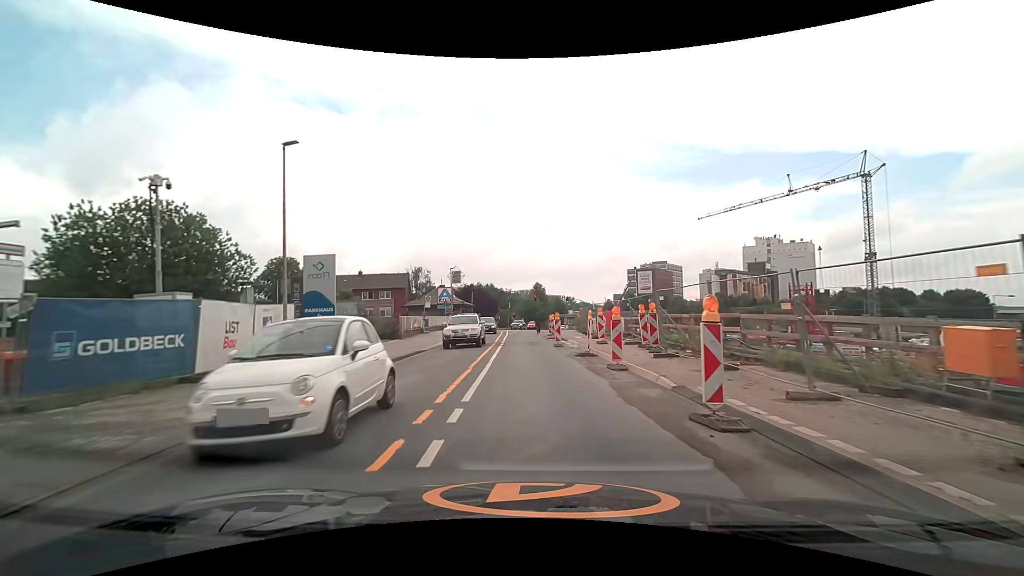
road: unclassified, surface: asphalt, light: Day
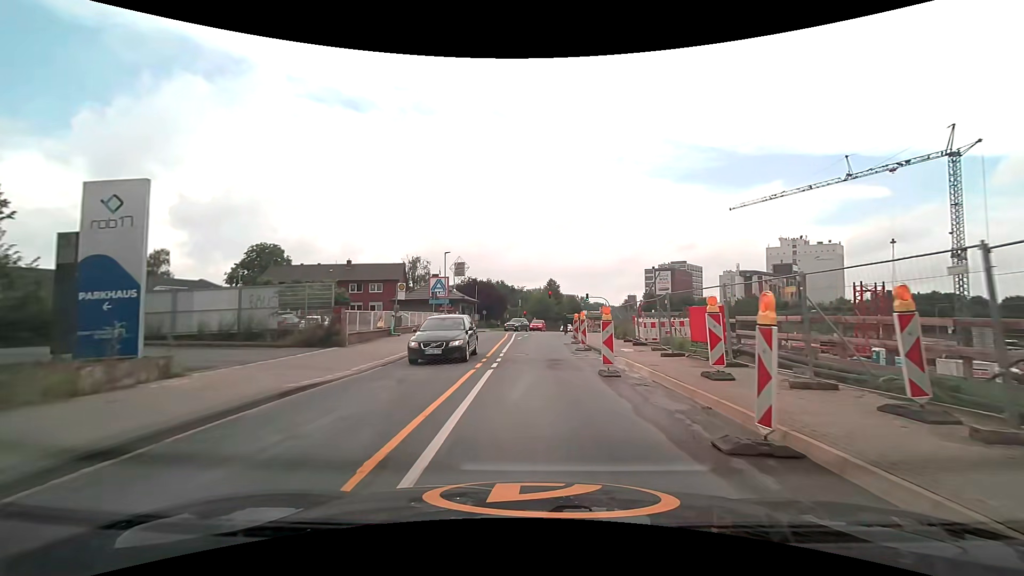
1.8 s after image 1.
(-0.2, +12.9) m; -1°
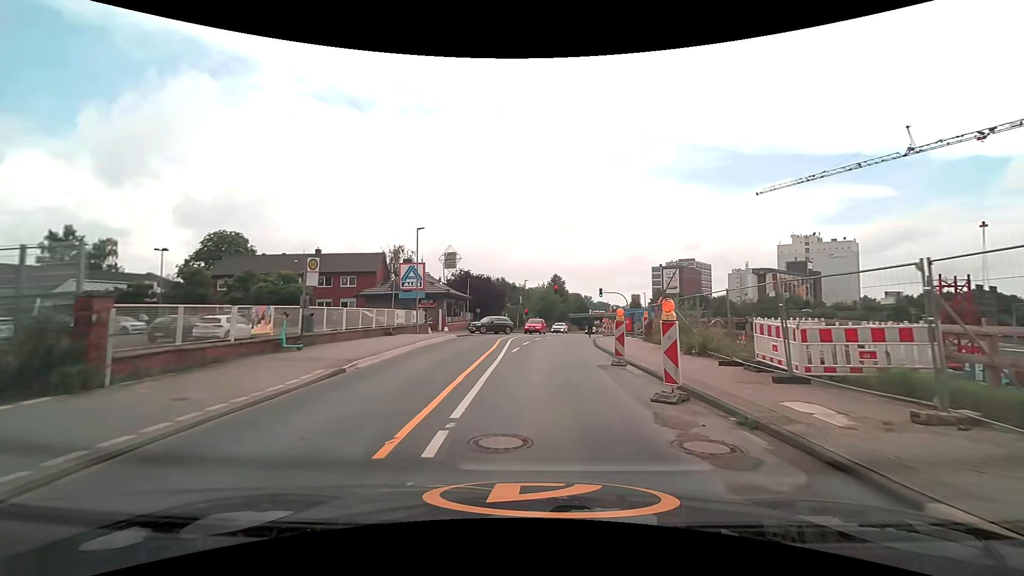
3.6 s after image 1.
(0.0, +12.9) m; 0°
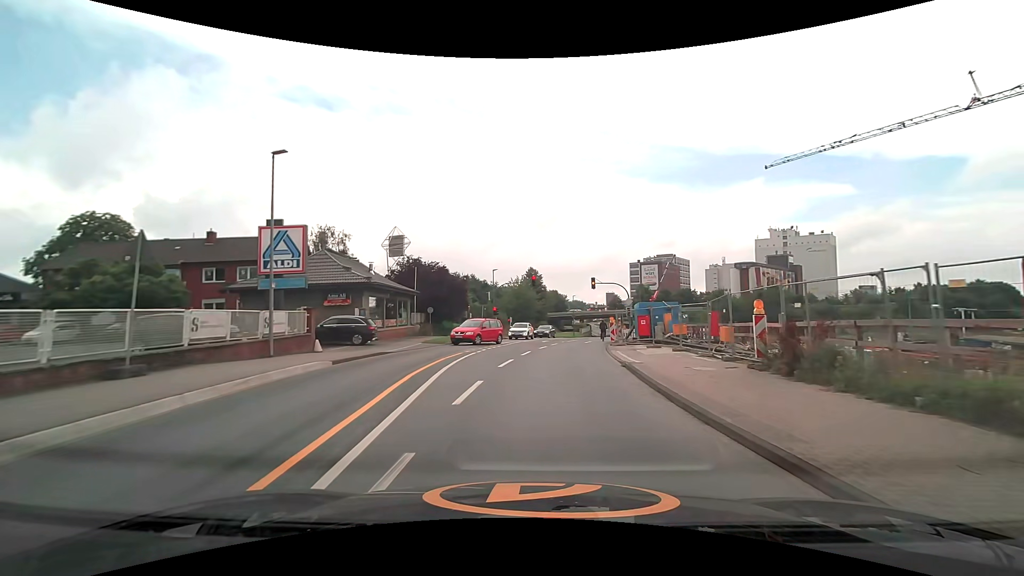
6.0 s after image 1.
(+0.5, +17.0) m; +3°
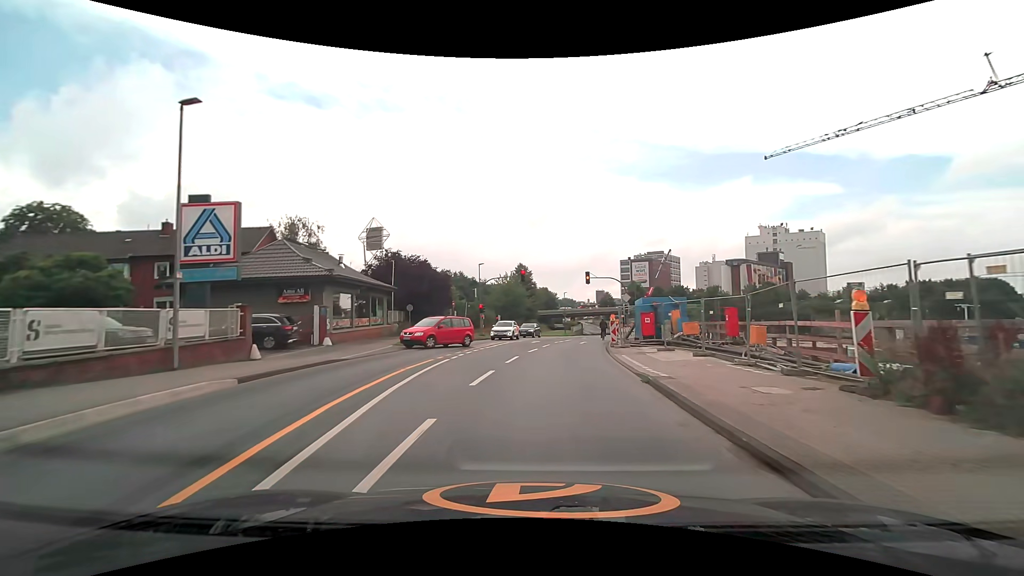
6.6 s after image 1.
(0.0, +4.2) m; +1°
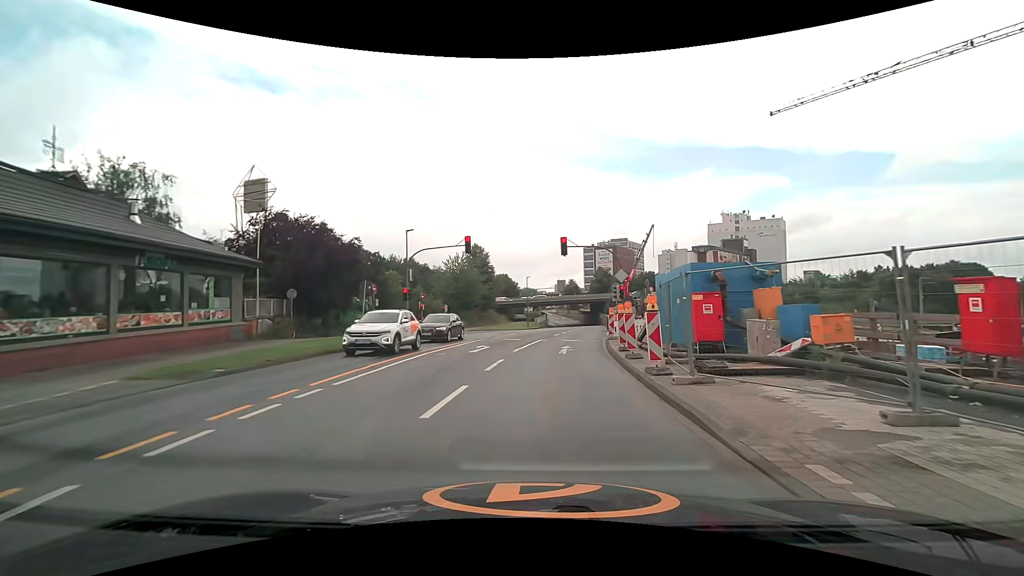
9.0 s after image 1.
(+0.7, +15.4) m; +5°
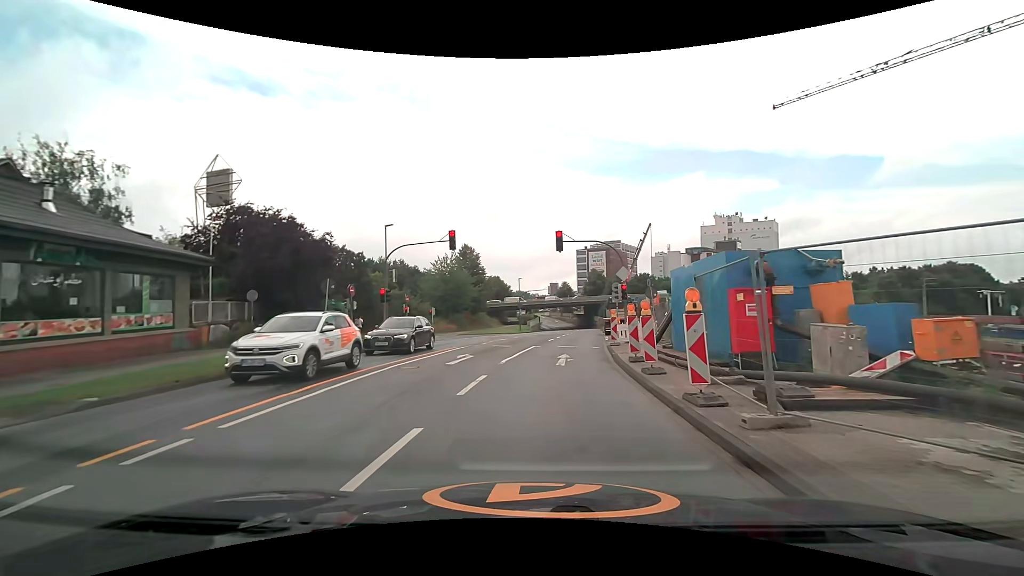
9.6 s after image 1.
(0.0, +3.3) m; +1°
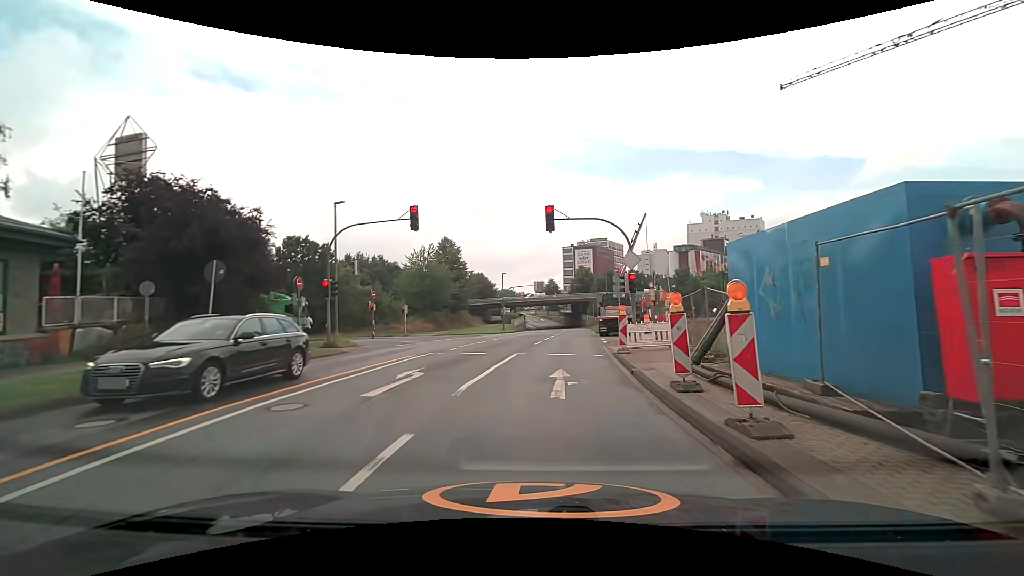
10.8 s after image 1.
(+0.1, +5.9) m; +2°
